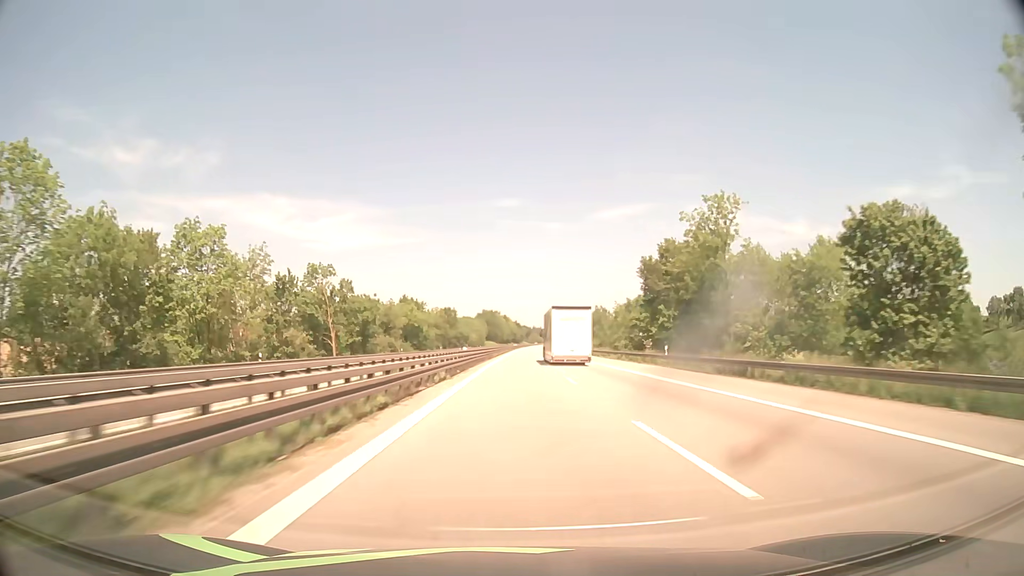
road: motorway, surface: asphalt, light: Day
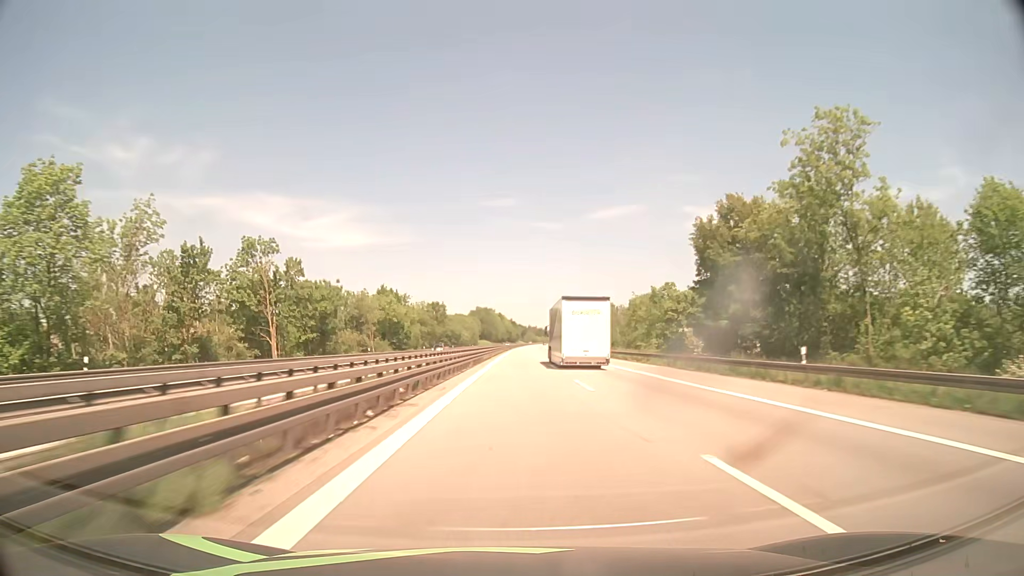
(0.0, +21.5) m; 0°
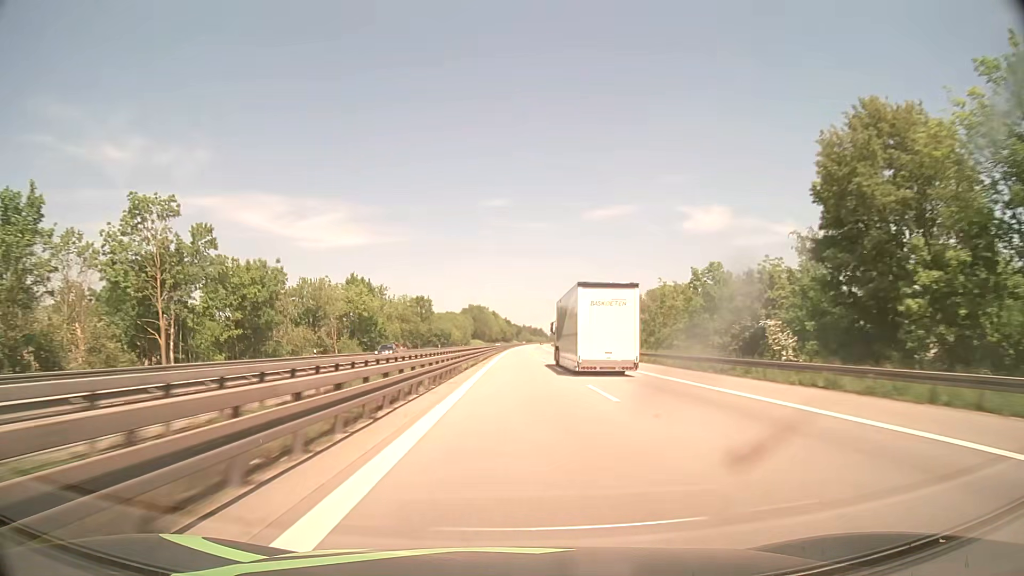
(+0.1, +21.6) m; +1°
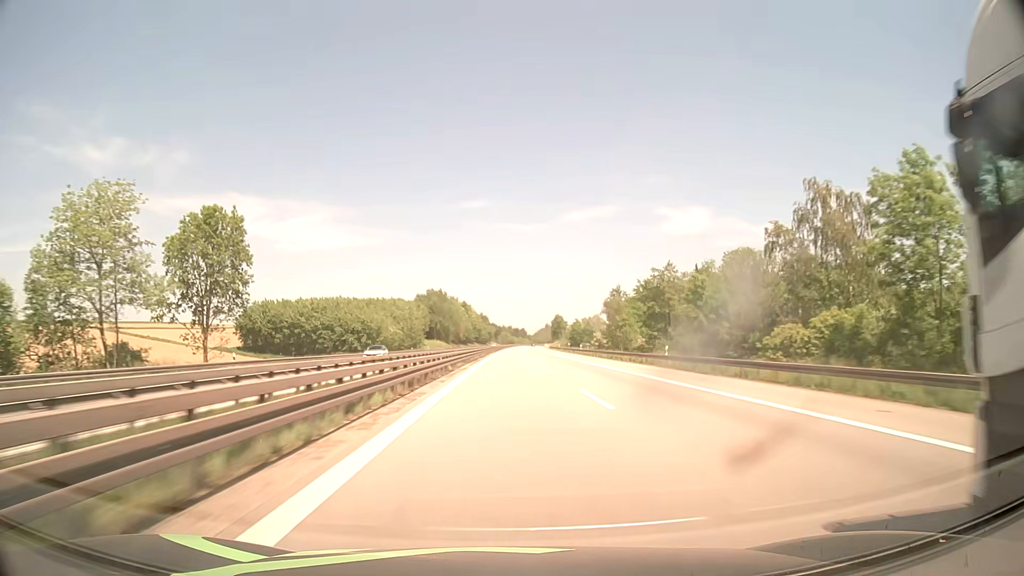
(+1.8, +108.7) m; +2°
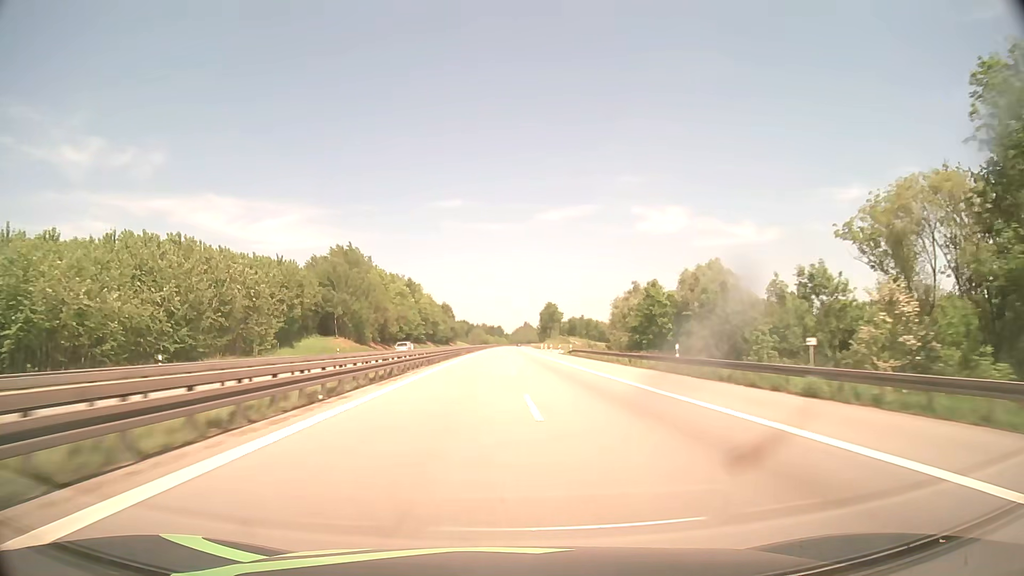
(+2.1, +109.5) m; +2°
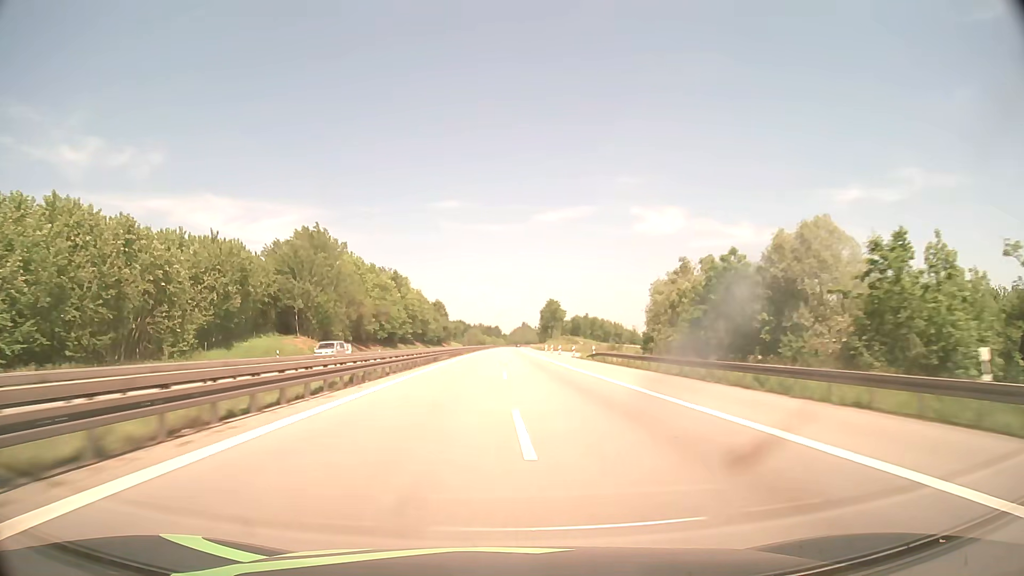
(0.0, +22.0) m; 0°
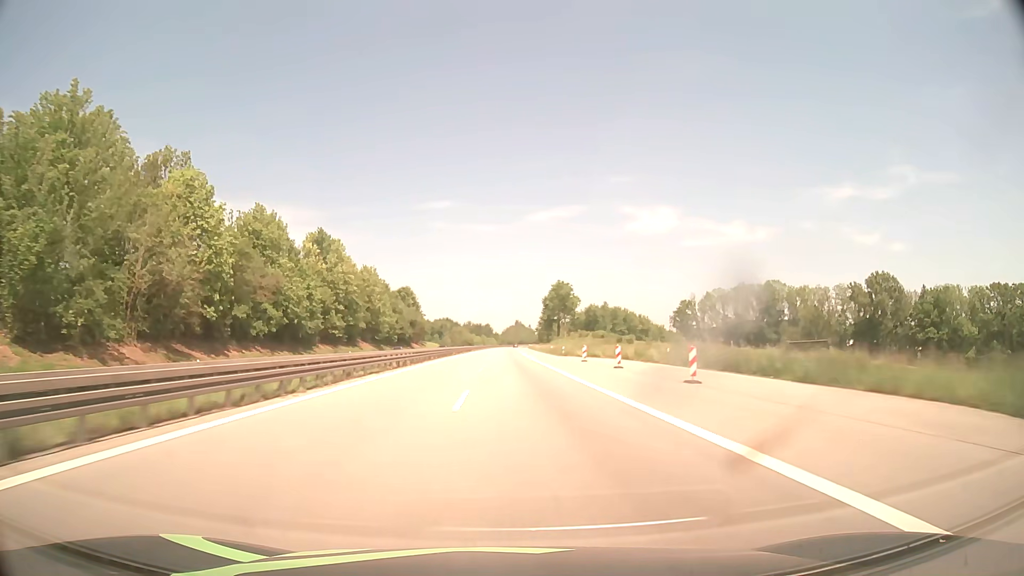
(+0.4, +66.1) m; +1°
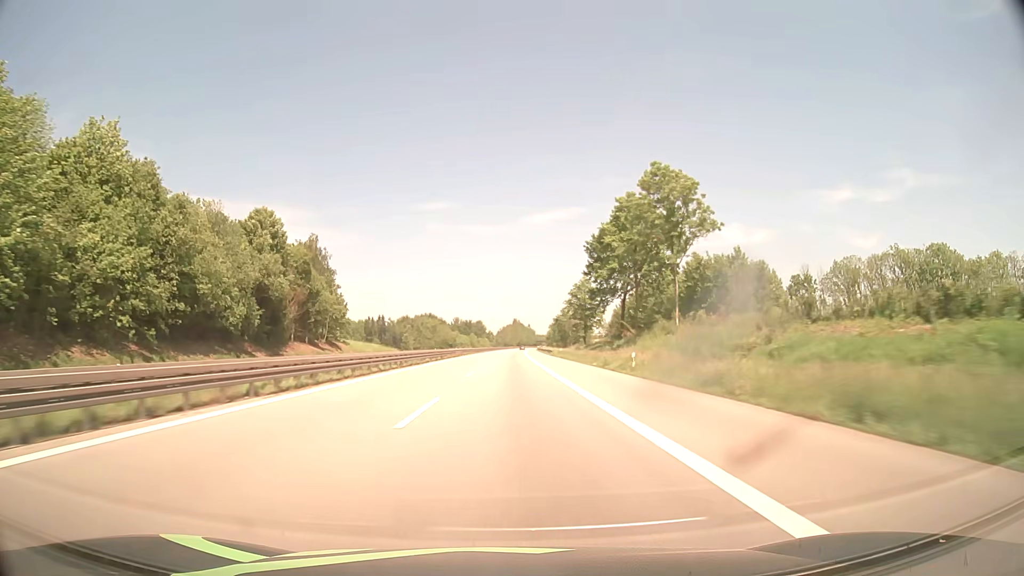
(+0.1, +110.3) m; 0°
(0, +10) (0, +20) (0, +30) (0, +40) (0, +50) (0, +60) (0, +70) (+1, +80) (+1, +90) (+1, +100) m
